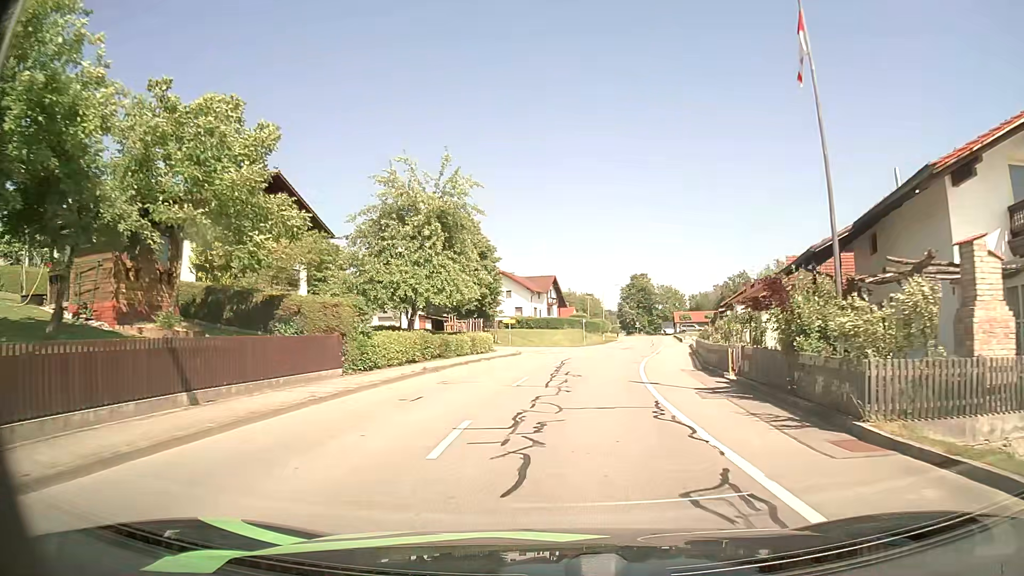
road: tertiary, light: Day
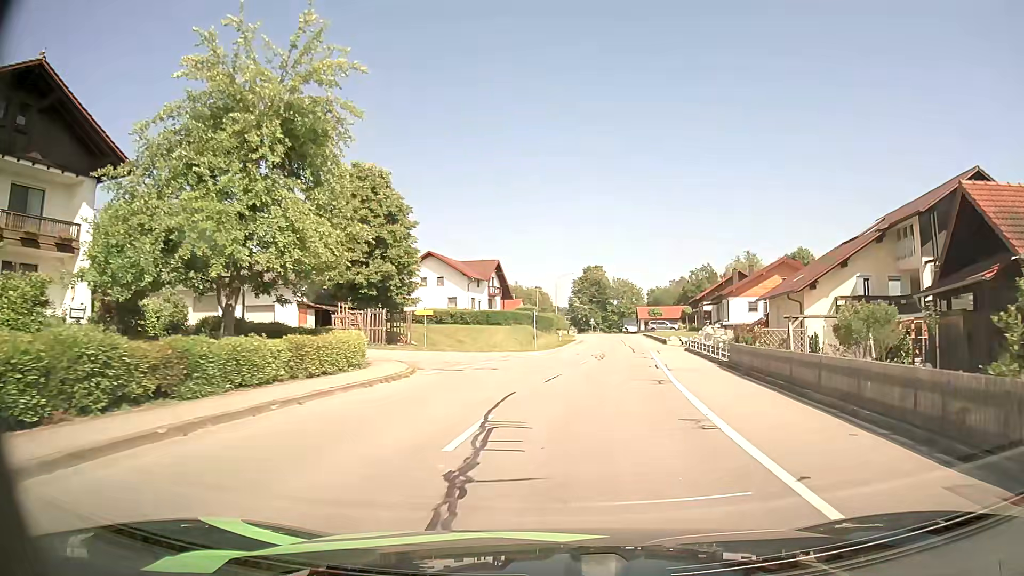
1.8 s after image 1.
(+0.5, +17.9) m; +4°
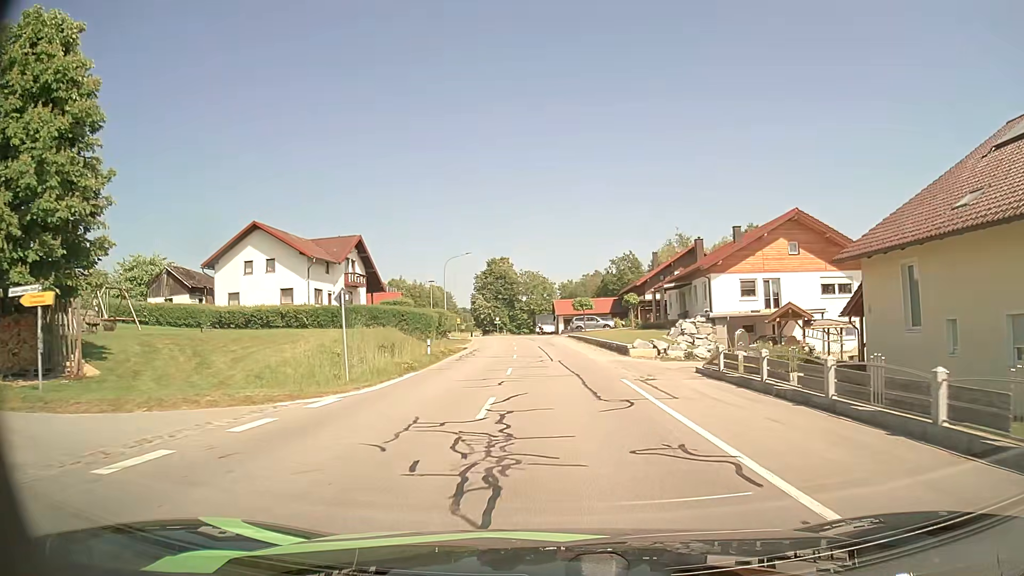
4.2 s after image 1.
(+2.0, +24.4) m; +8°
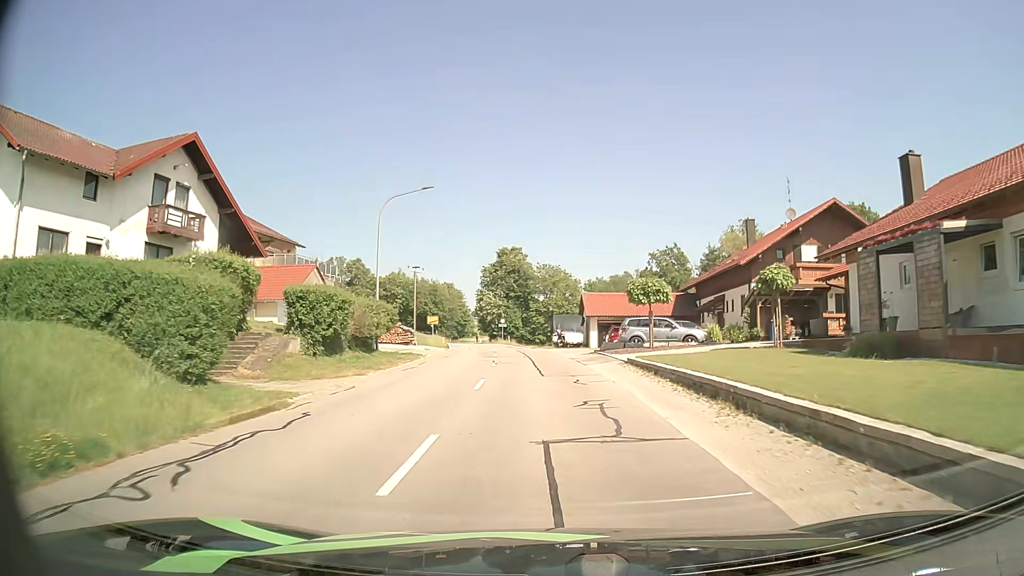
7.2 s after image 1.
(-0.2, +31.9) m; -2°
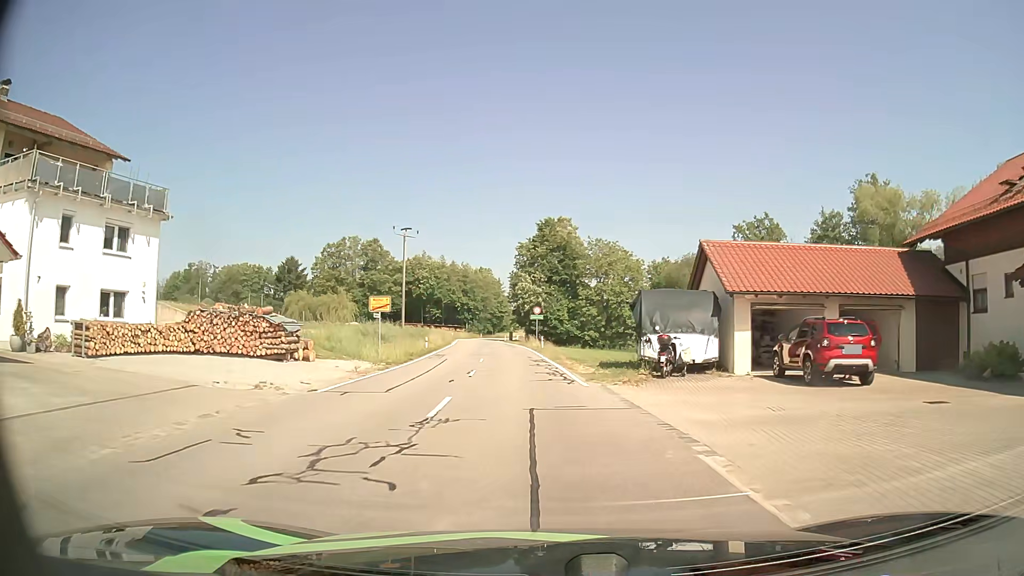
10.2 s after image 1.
(-0.7, +31.7) m; -3°
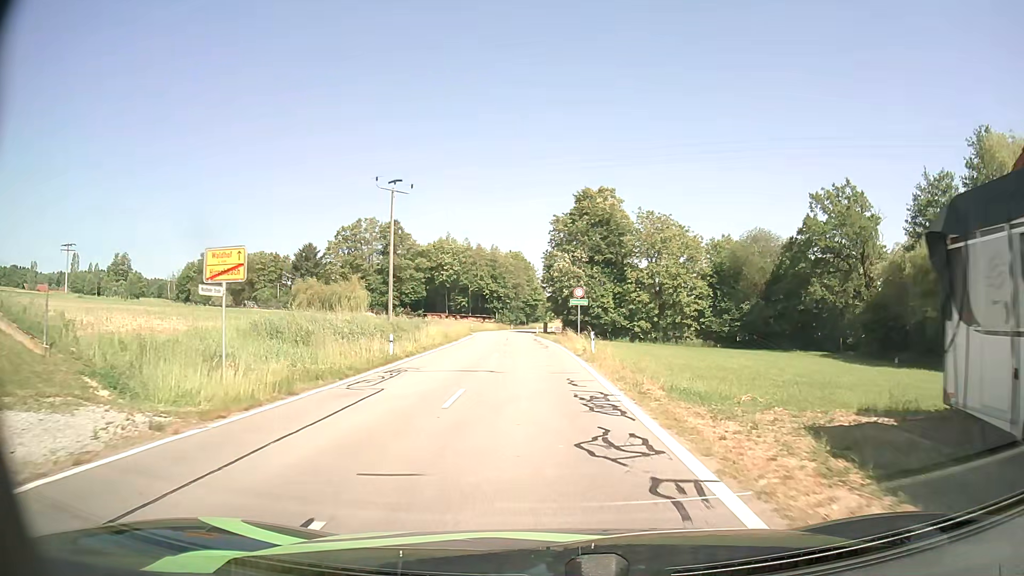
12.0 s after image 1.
(-0.6, +17.5) m; -4°
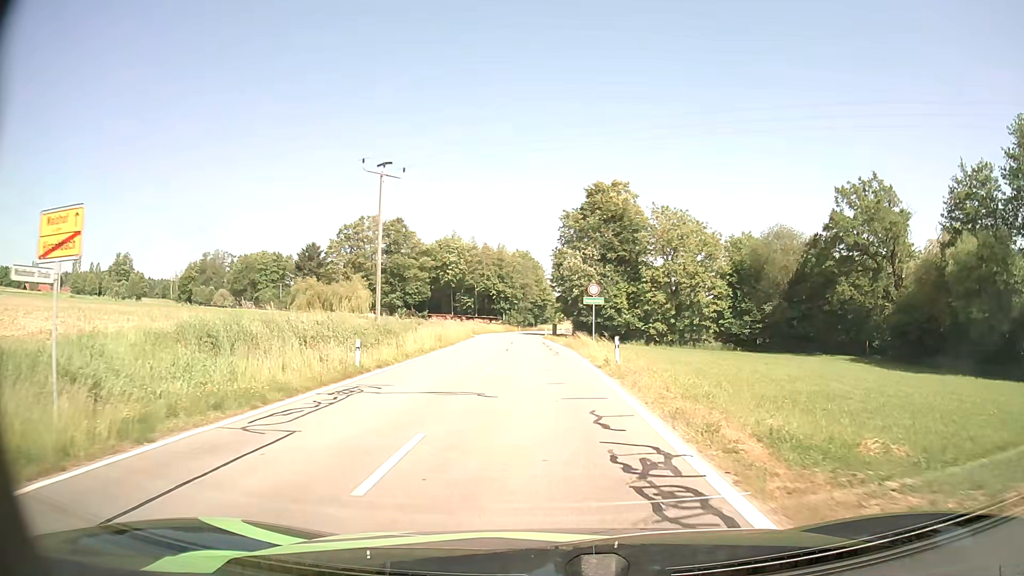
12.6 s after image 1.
(0.0, +5.4) m; -1°
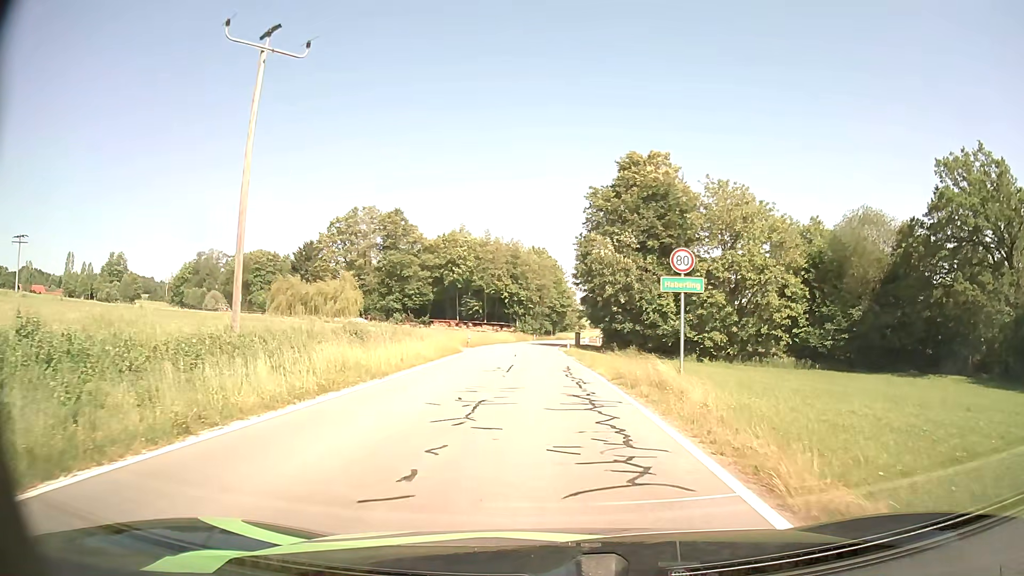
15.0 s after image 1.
(-0.2, +19.8) m; -1°
(0, +10) (0, +20) (0, +30) (-1, +40) (-1, +50) (-1, +60) (-1, +70) (0, +80) (0, +90) (+2, +100) m
